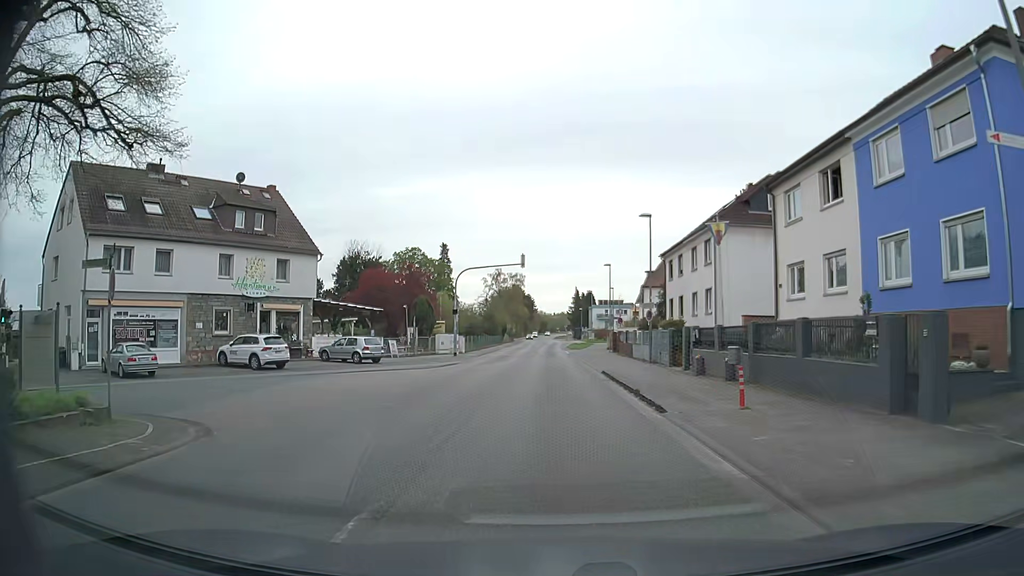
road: secondary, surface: asphalt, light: Day
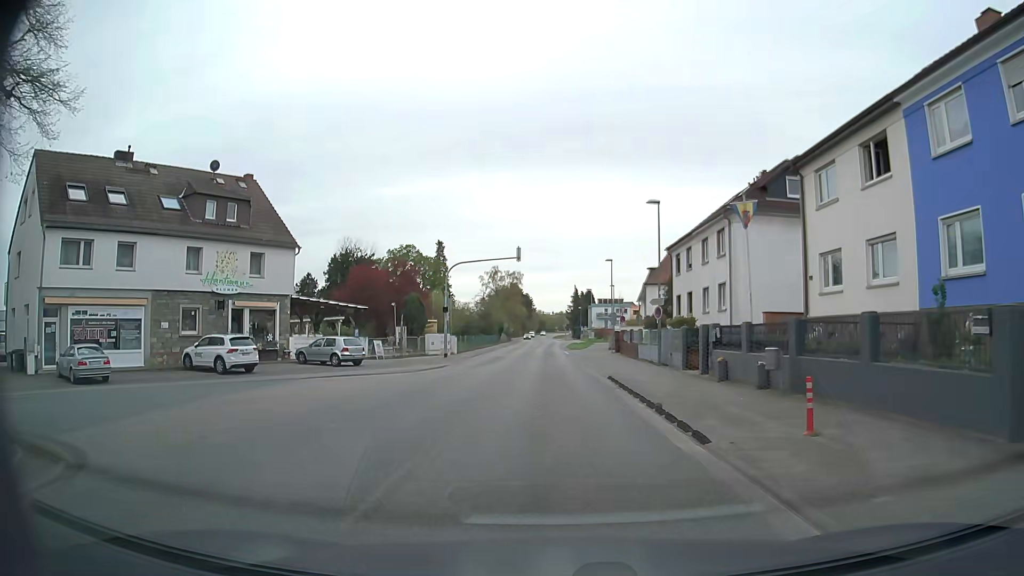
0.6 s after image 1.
(0.0, +3.5) m; 0°
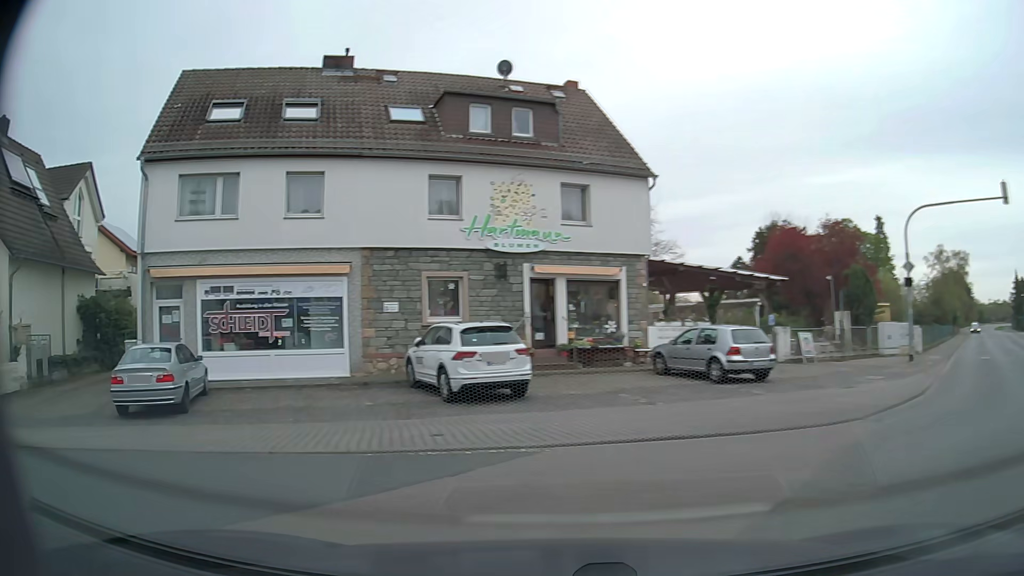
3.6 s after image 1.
(-2.3, +16.1) m; -35°
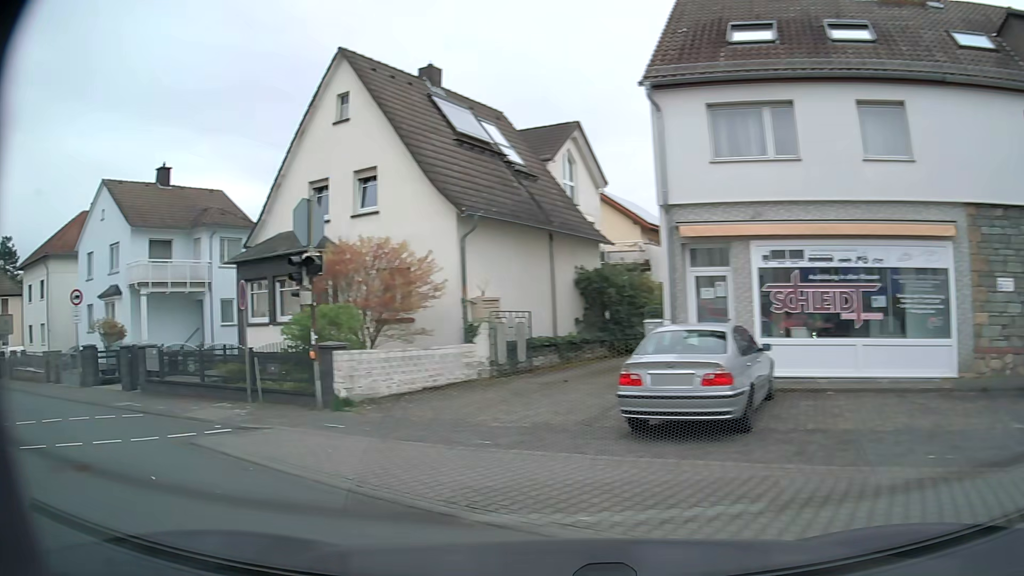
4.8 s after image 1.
(-2.0, +4.7) m; -45°
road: residential
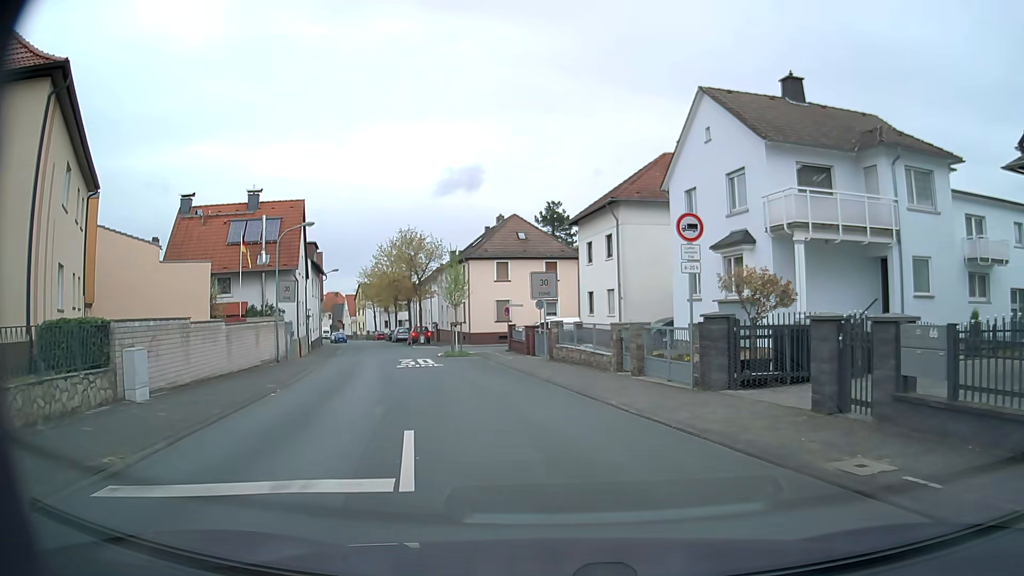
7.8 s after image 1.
(-7.6, +8.9) m; -54°
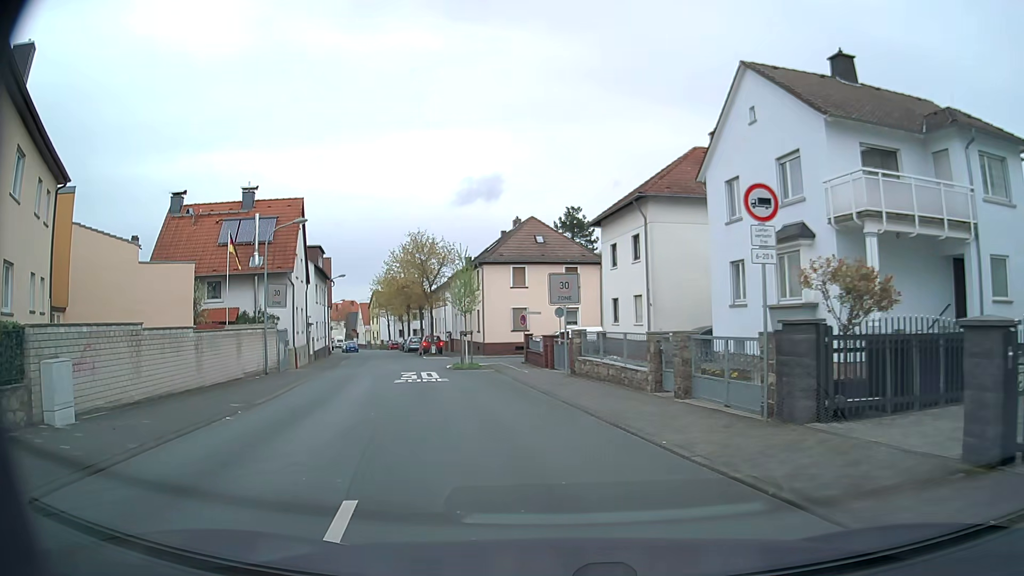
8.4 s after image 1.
(0.0, +3.7) m; -1°
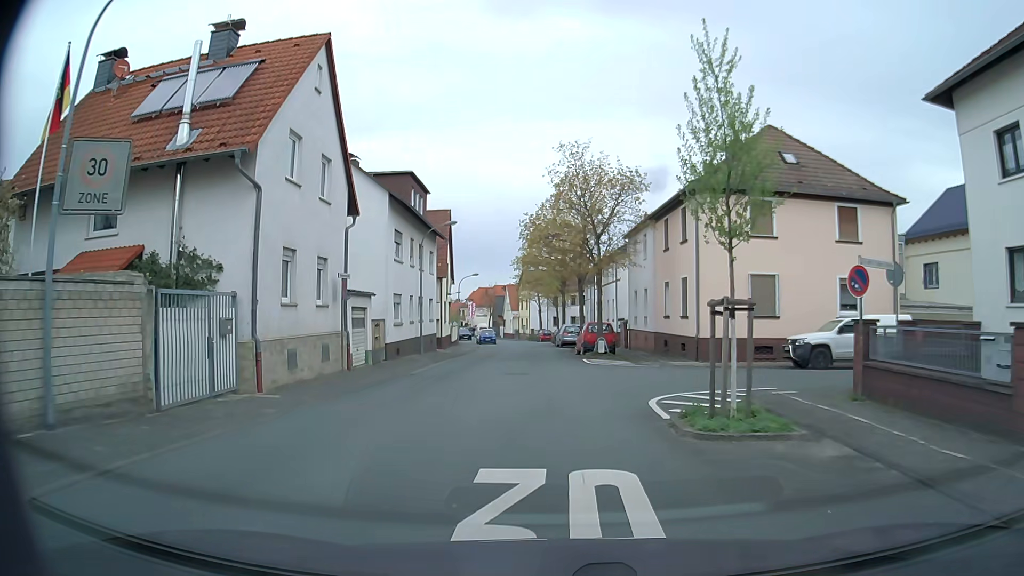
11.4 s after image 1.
(-3.8, +21.8) m; -14°
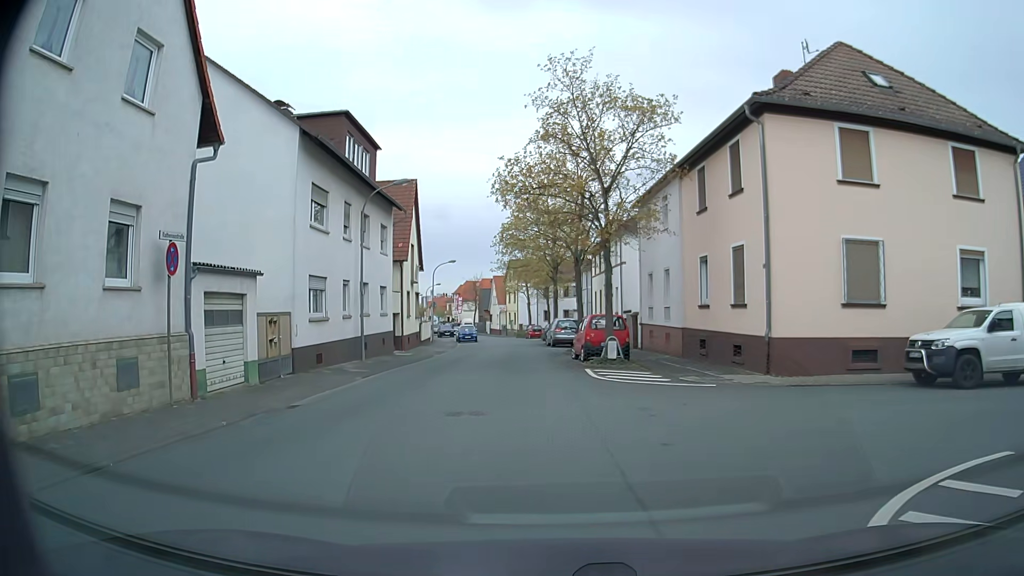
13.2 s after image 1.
(+0.1, +9.0) m; +2°
